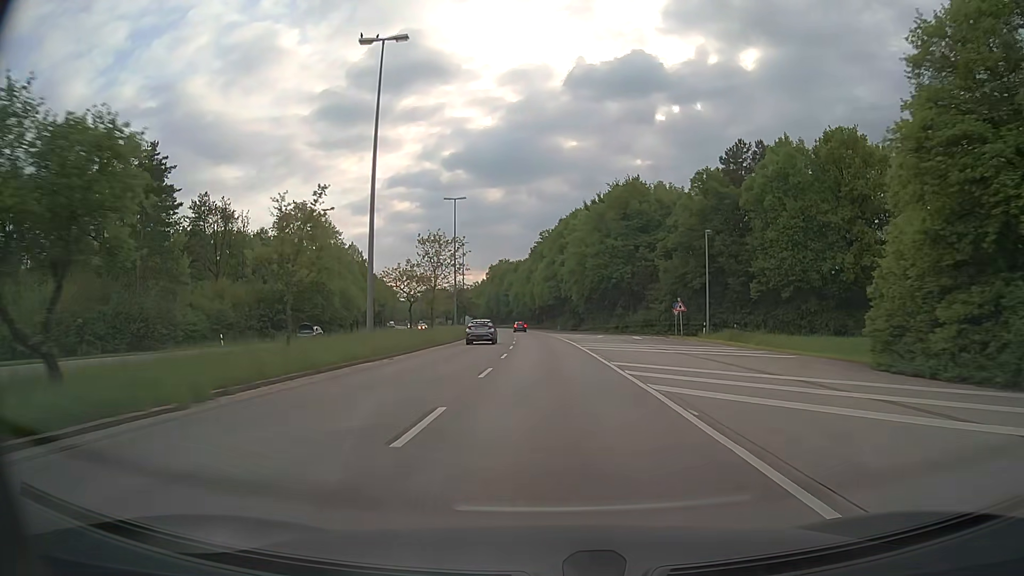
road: trunk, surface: asphalt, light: Day
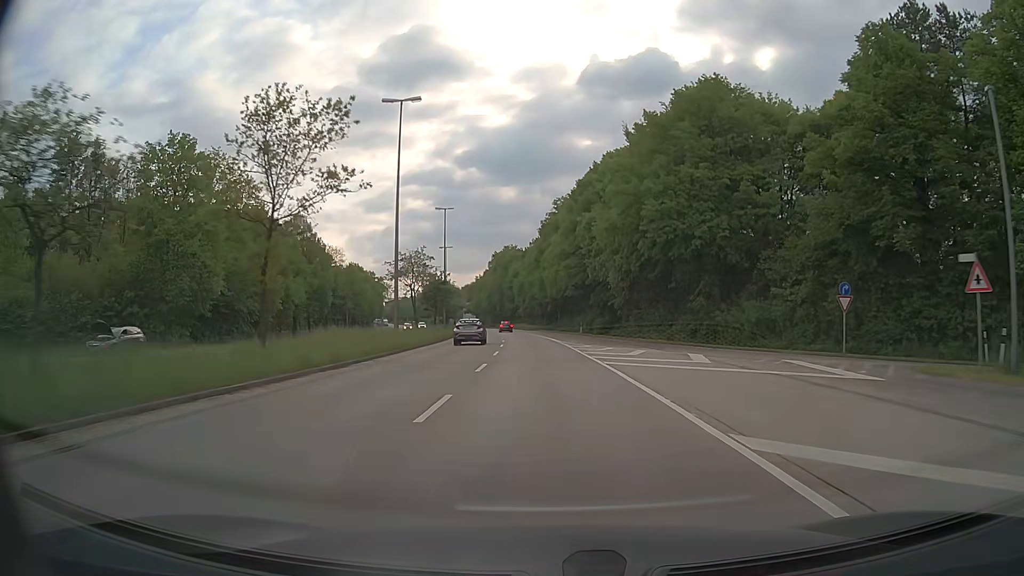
(-0.3, +34.7) m; -1°
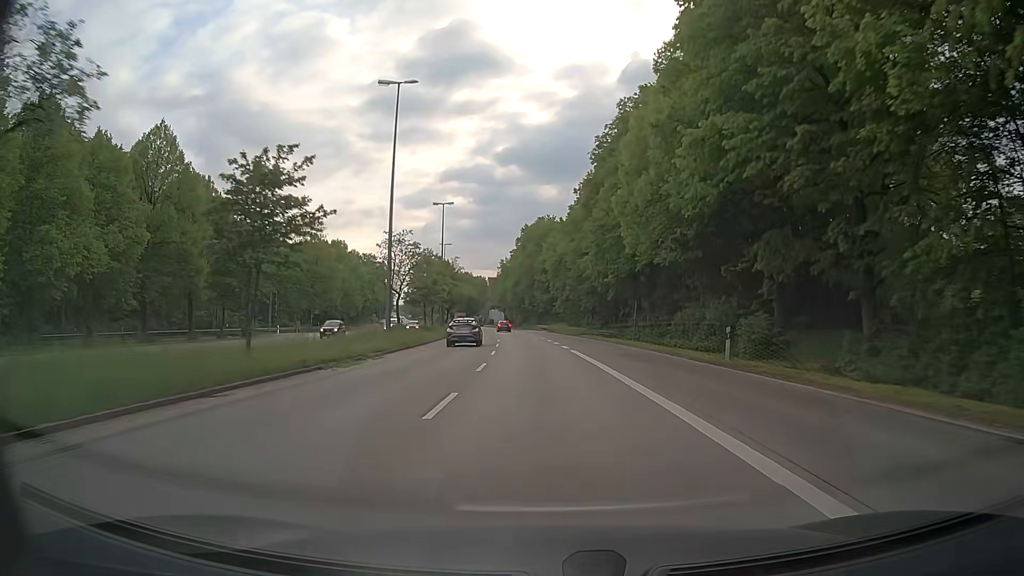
(-1.5, +45.2) m; -4°
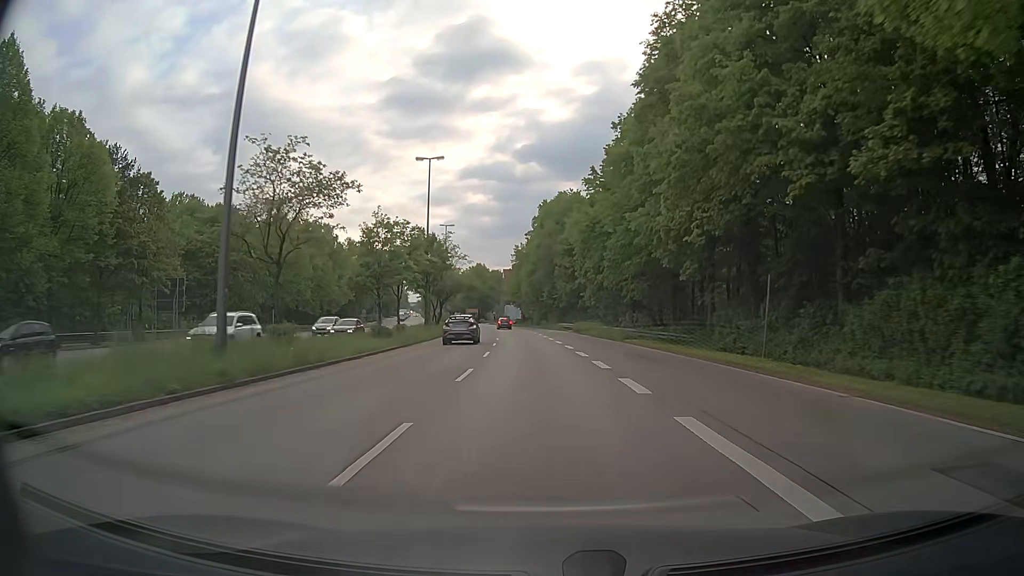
(-0.3, +22.0) m; -1°
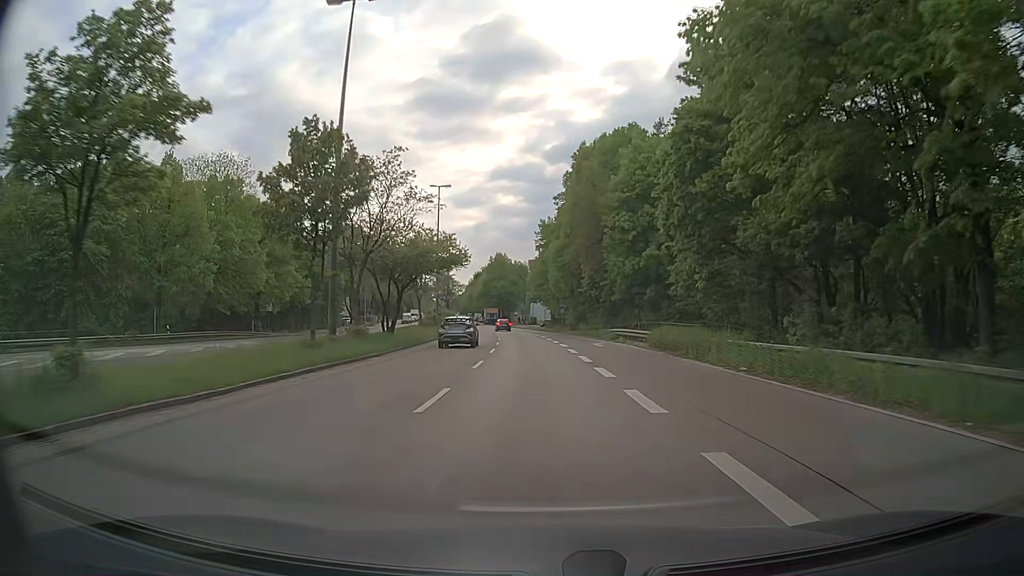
(-0.7, +32.2) m; -3°
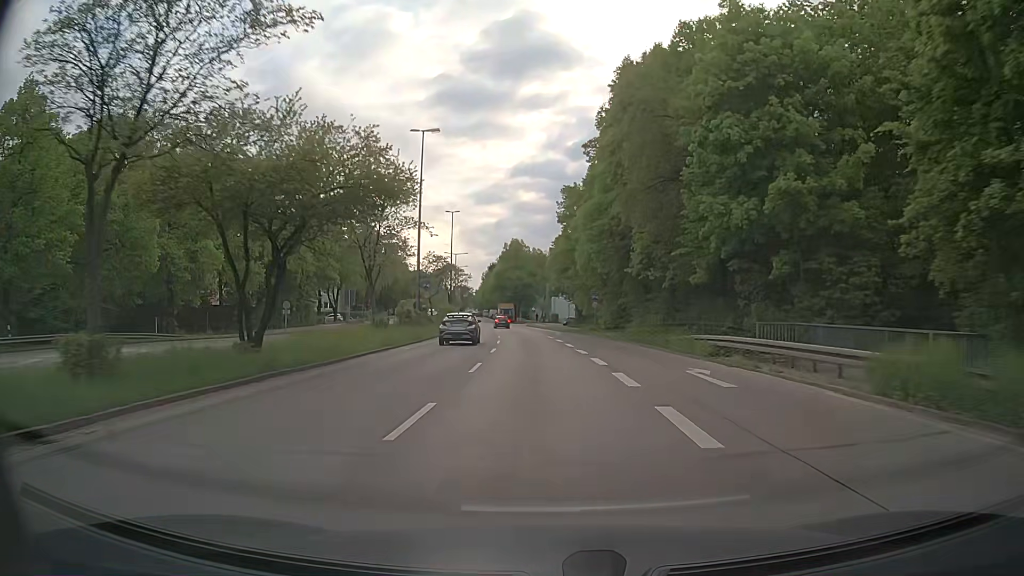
(-0.4, +20.6) m; -2°
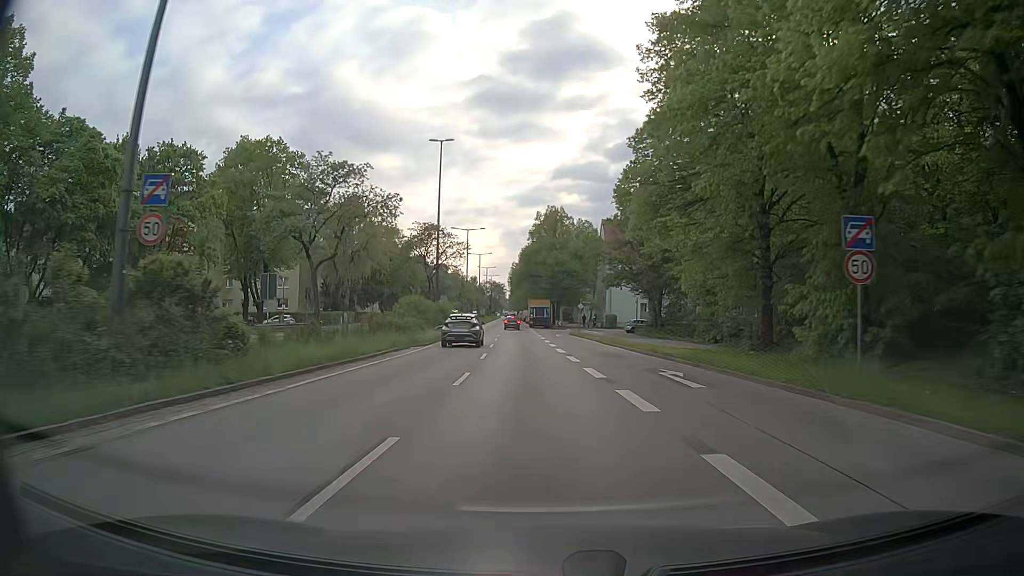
(-1.3, +39.3) m; -4°
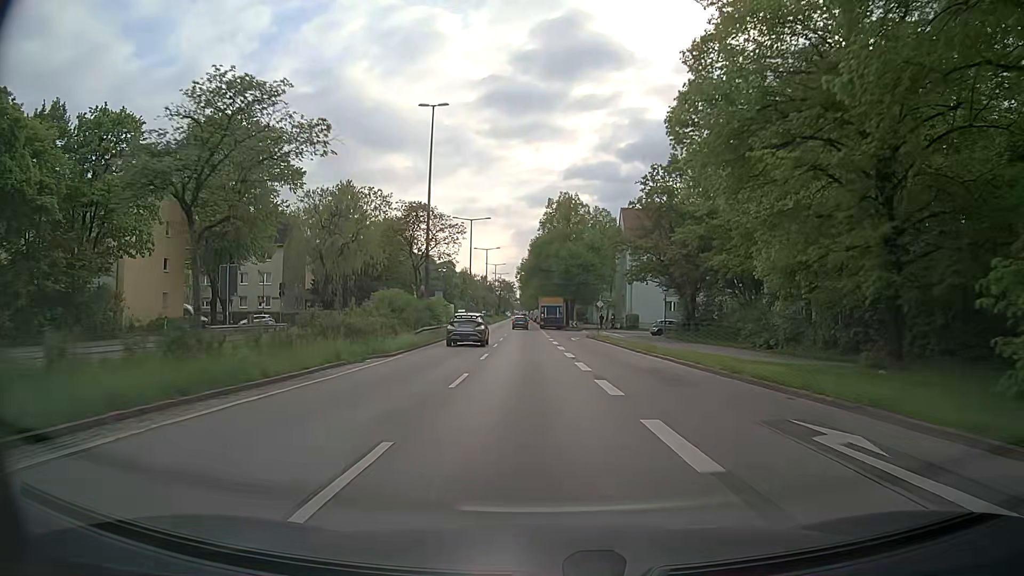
(-0.1, +9.4) m; -1°
(0, +10) (0, +20) (-1, +30) (-1, +40) (-1, +50) (-2, +60) (-2, +70) (-3, +80) (-3, +90) (-3, +100) m
